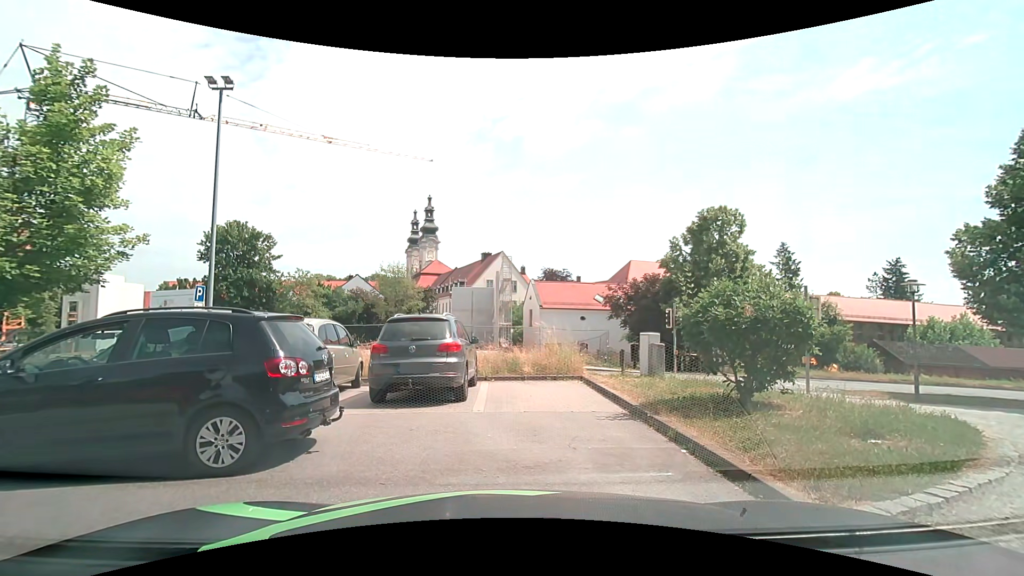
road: secondary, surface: asphalt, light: Day
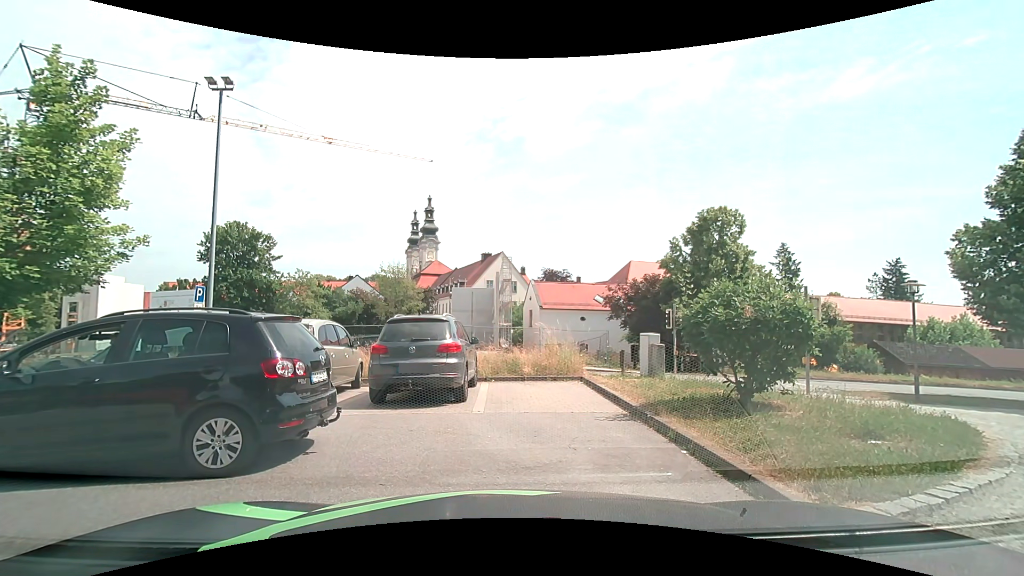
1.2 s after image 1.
(0.0, +0.1) m; 0°
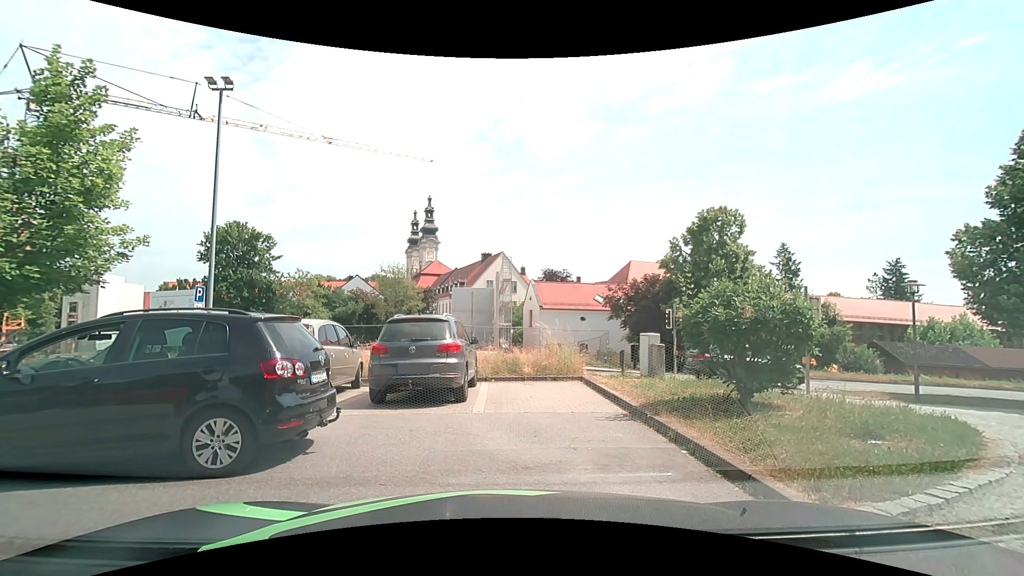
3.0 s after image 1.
(0.0, 0.0) m; 0°
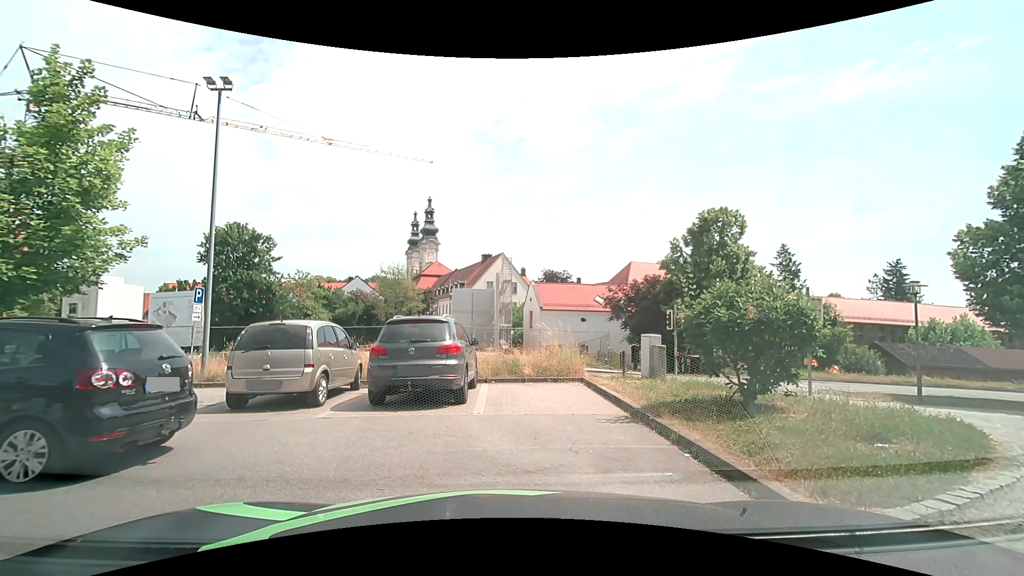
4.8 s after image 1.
(0.0, +0.1) m; 0°
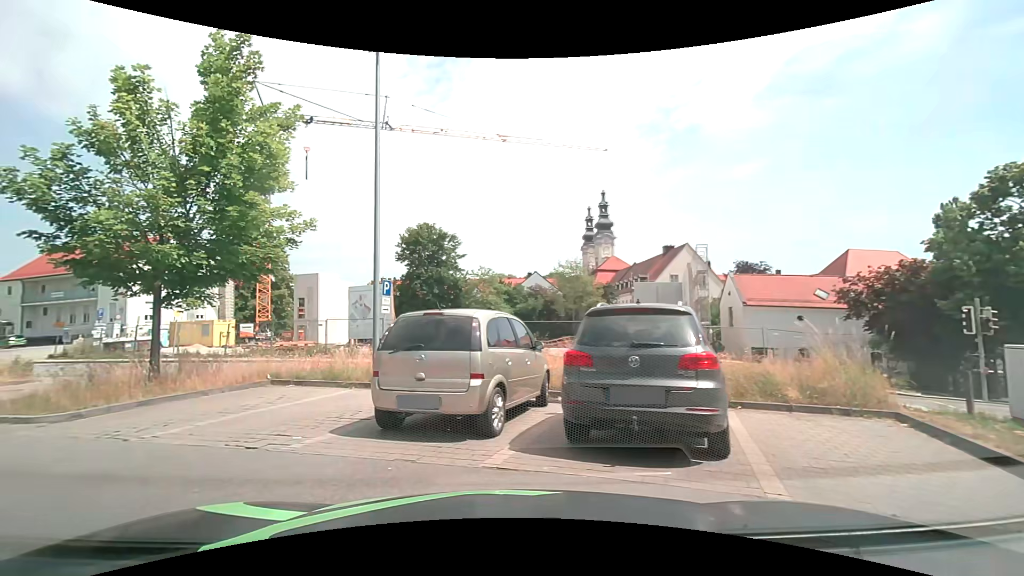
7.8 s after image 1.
(-0.3, +3.8) m; -20°
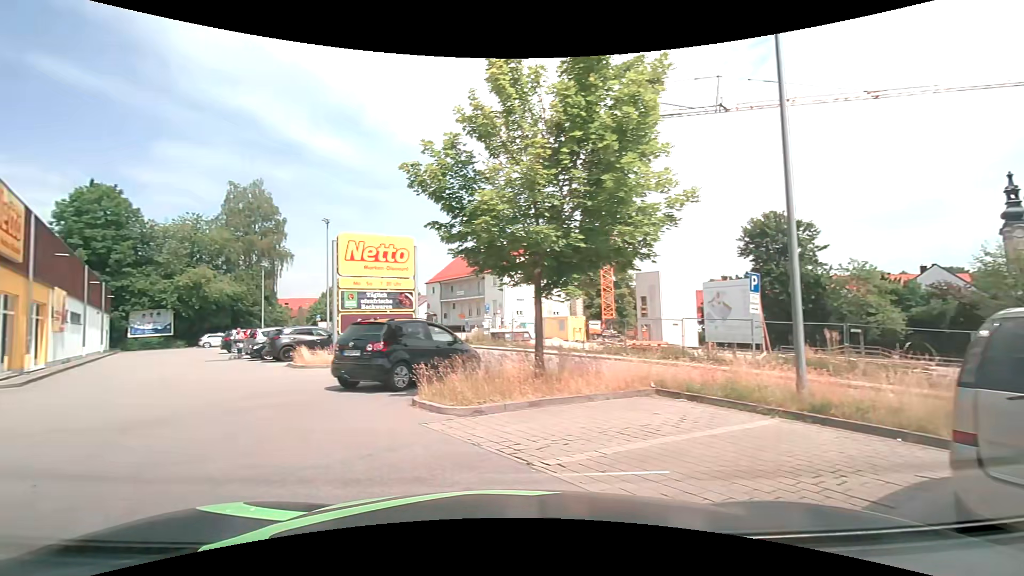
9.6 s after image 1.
(-0.9, +3.1) m; -33°
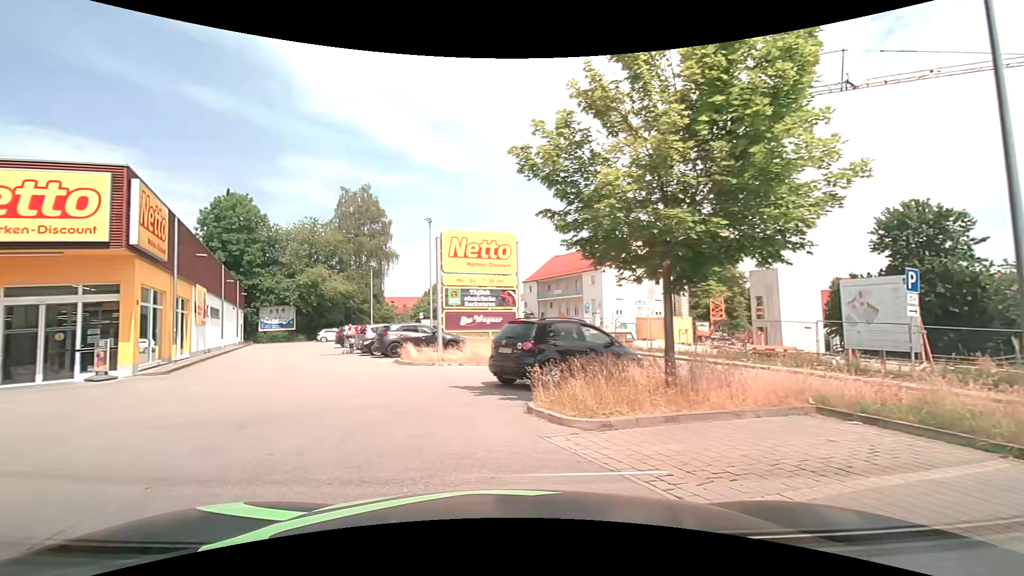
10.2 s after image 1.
(-0.1, +1.1) m; -12°
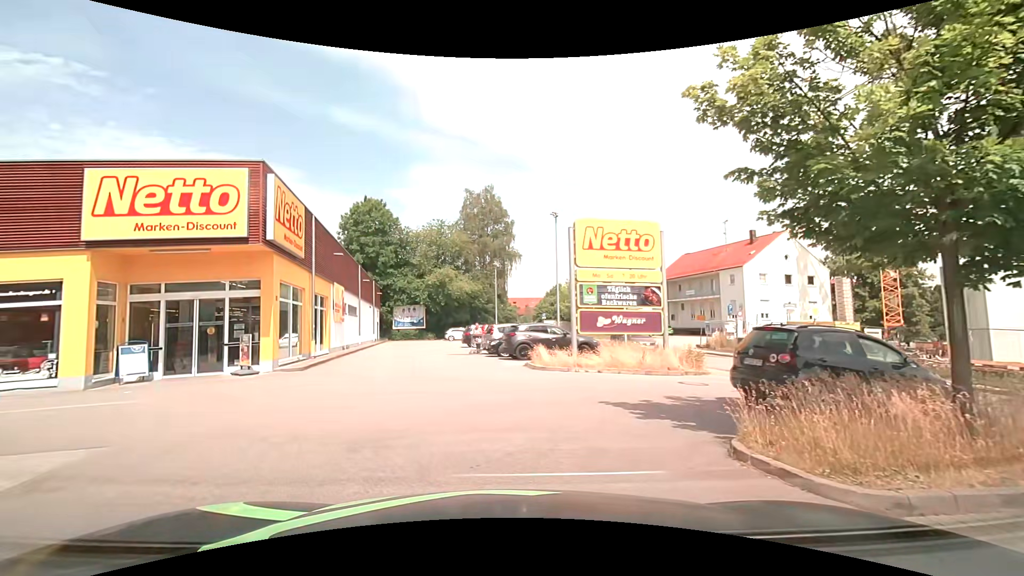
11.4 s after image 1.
(-0.3, +2.2) m; -13°
